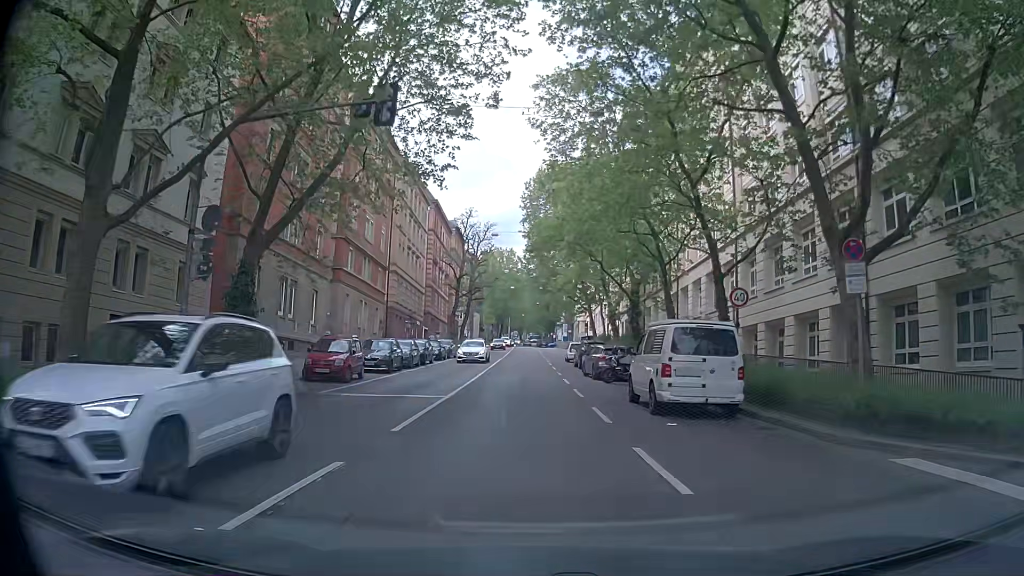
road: secondary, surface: asphalt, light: Day
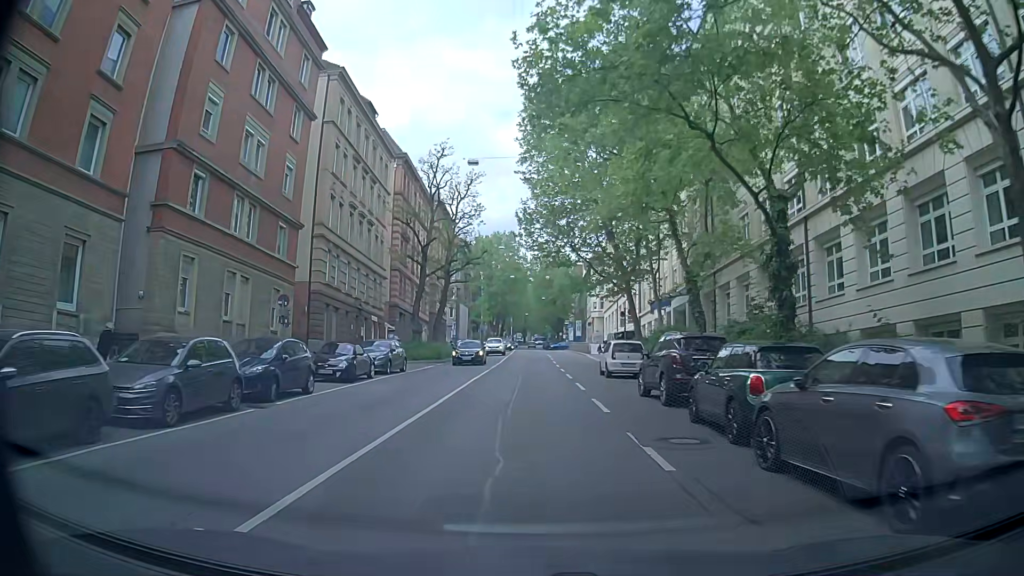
(0.0, +23.9) m; 0°
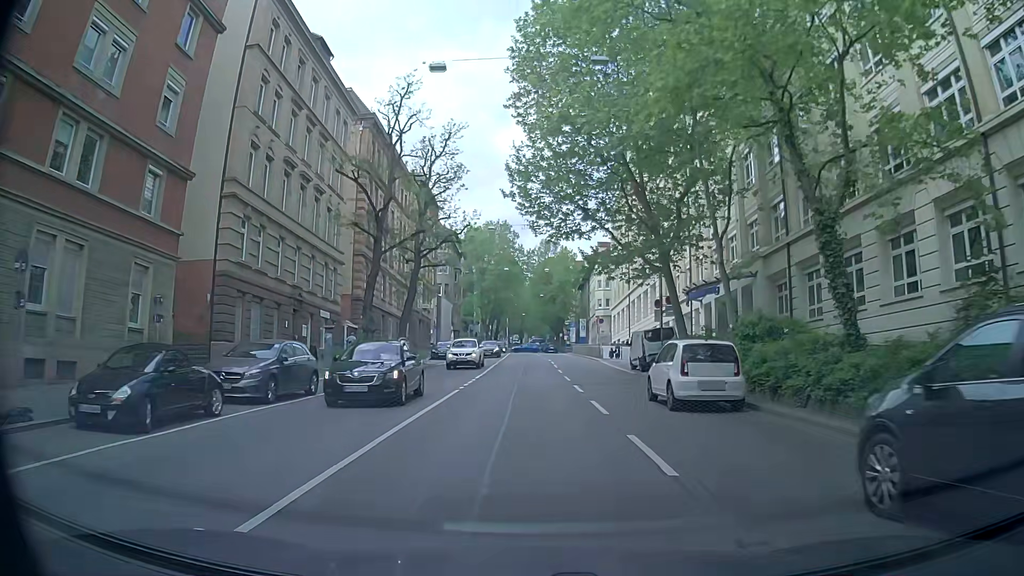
(-0.1, +12.6) m; +1°
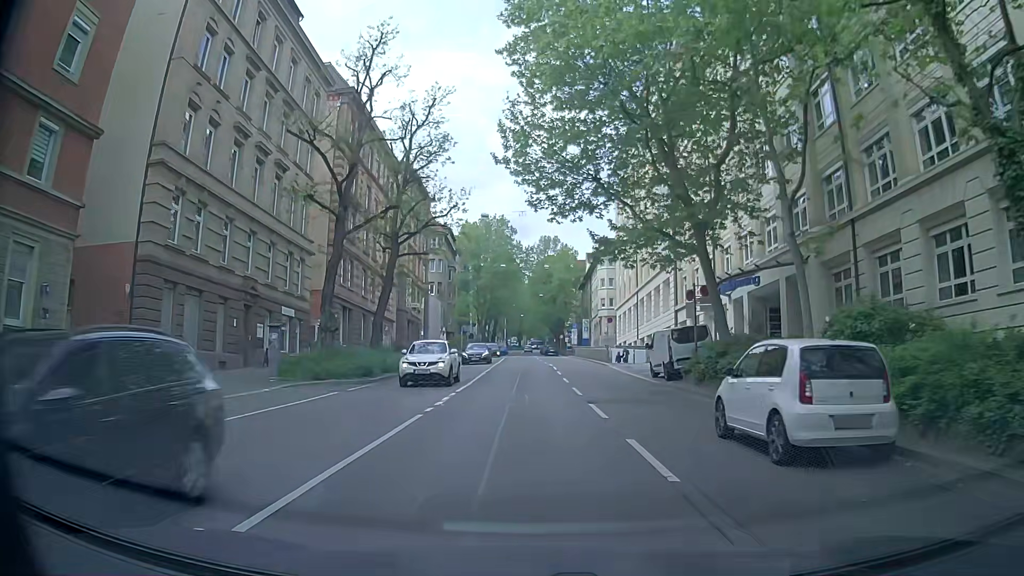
(-0.1, +6.4) m; -1°
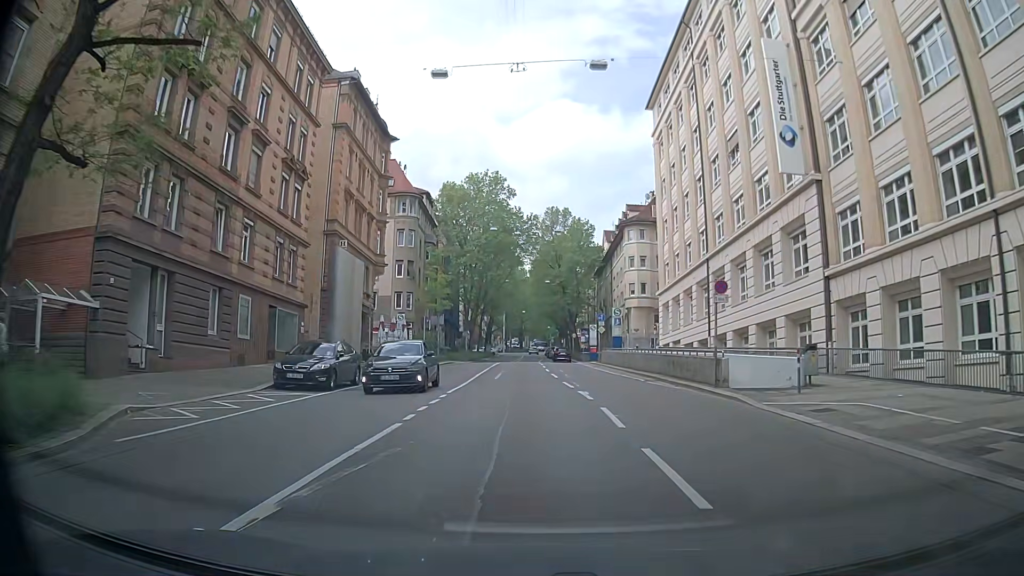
(-0.1, +25.9) m; -1°
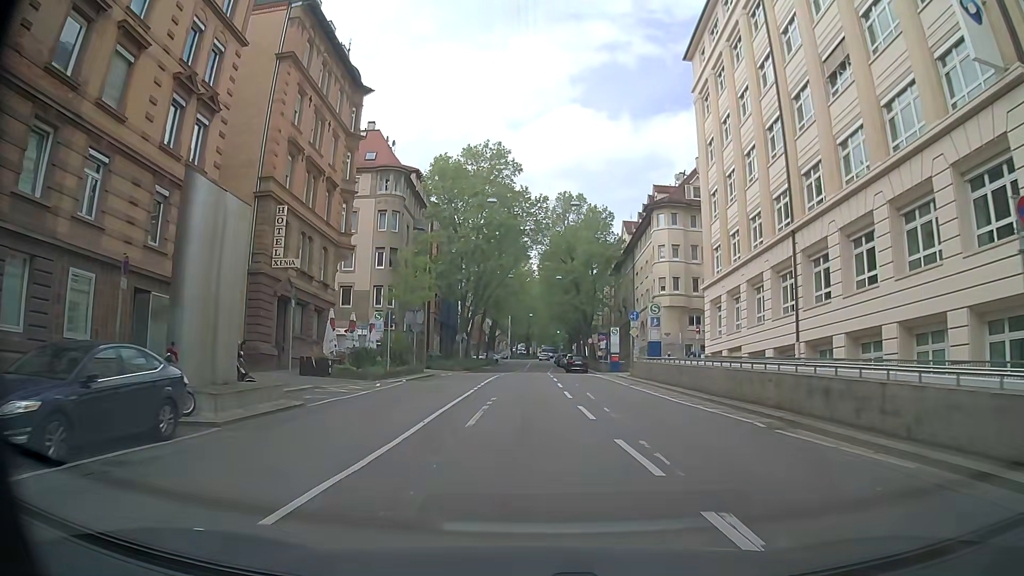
(+0.1, +12.8) m; 0°
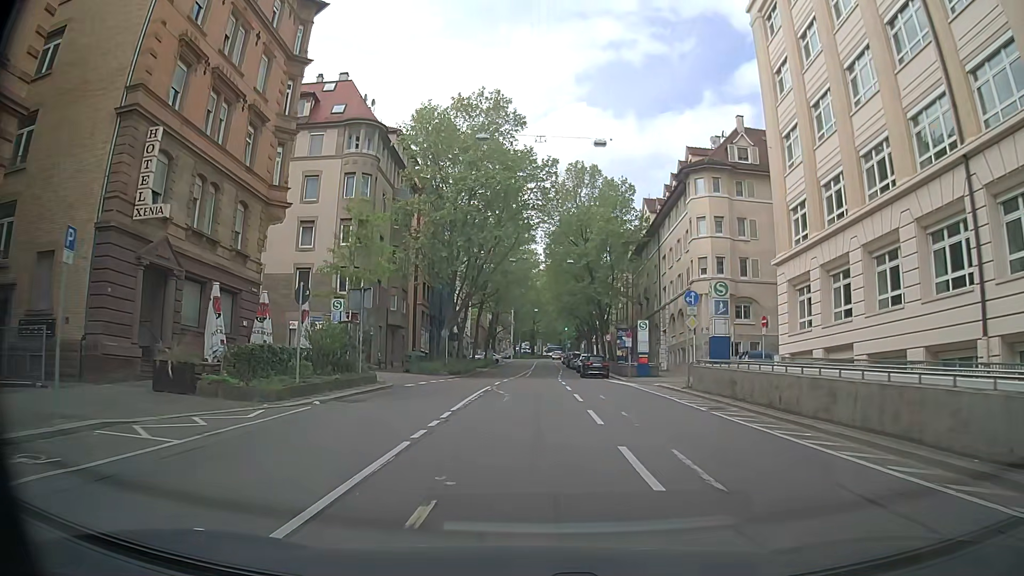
(-0.1, +12.7) m; -1°
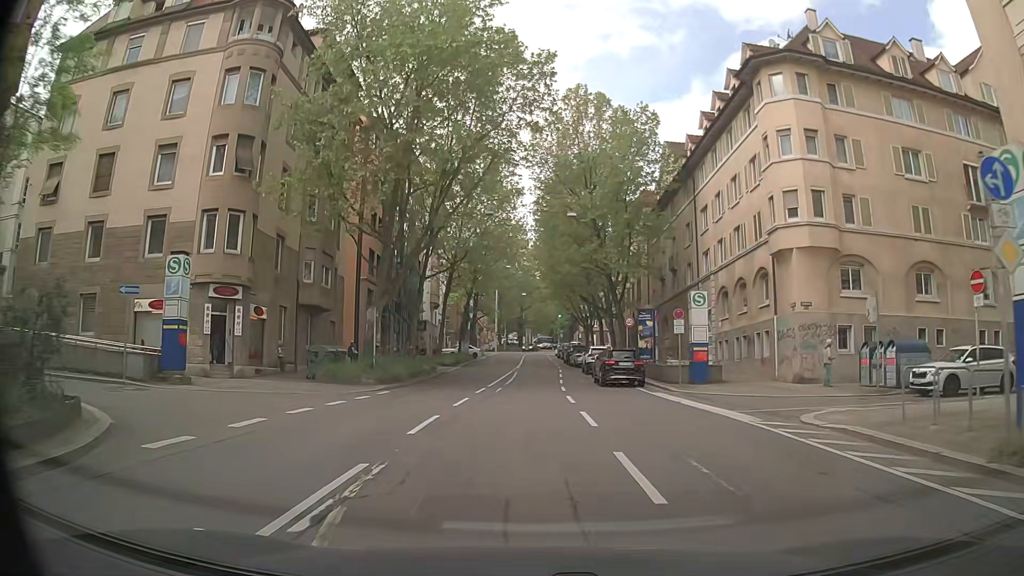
(+0.2, +18.6) m; +1°
